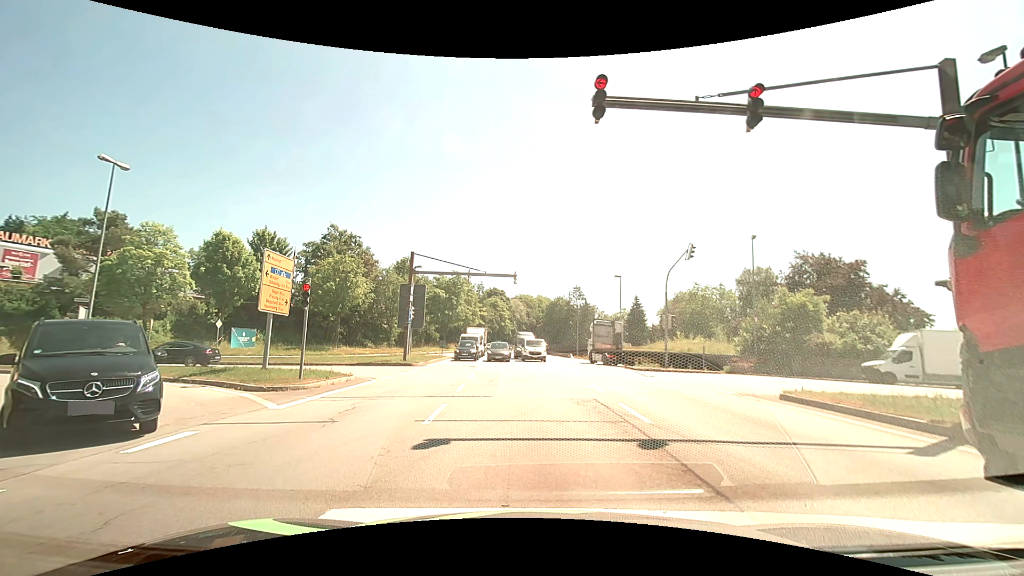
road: primary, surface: asphalt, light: Day
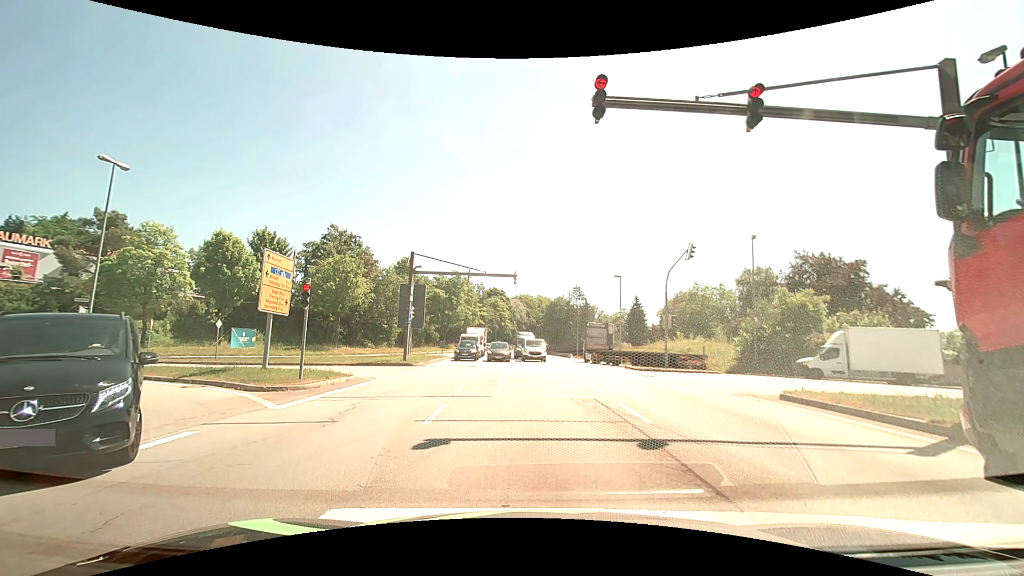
(0.0, 0.0) m; 0°
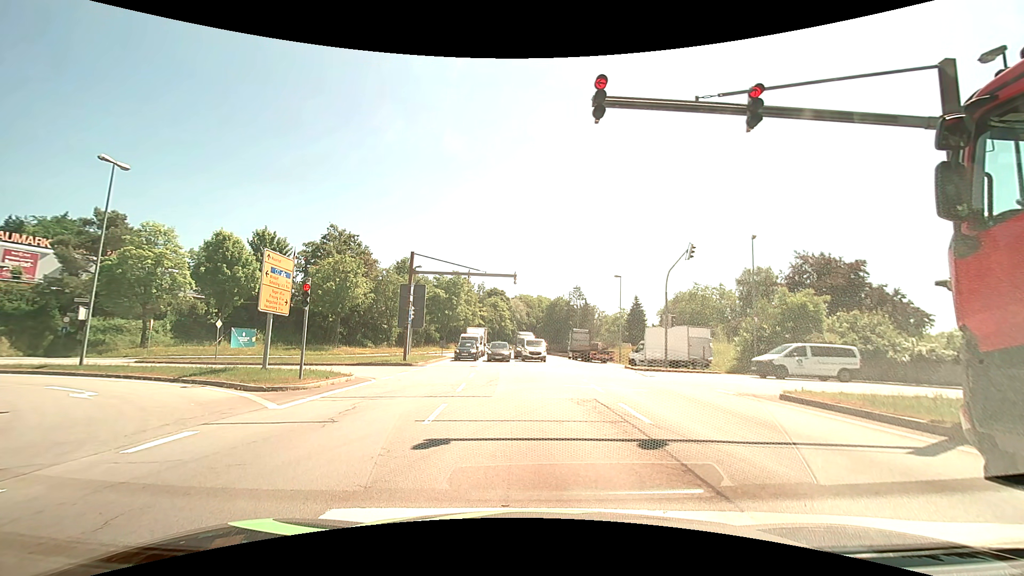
(0.0, 0.0) m; 0°
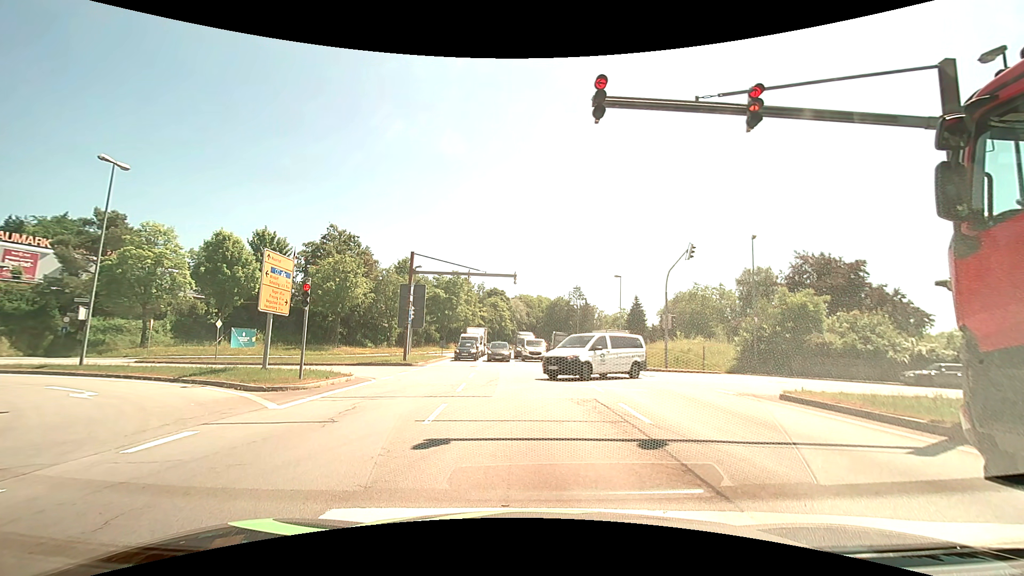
(0.0, 0.0) m; 0°
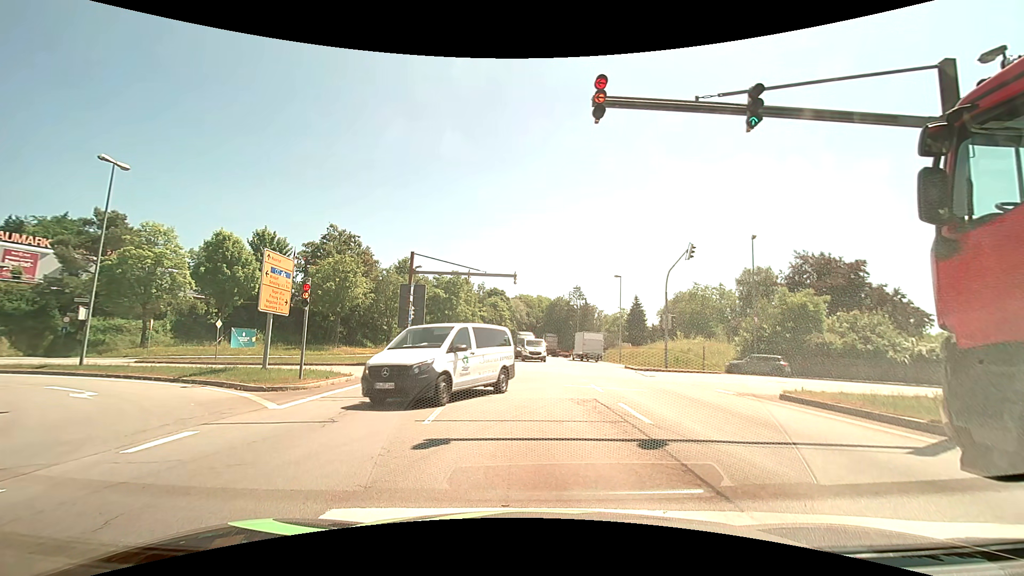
(0.0, 0.0) m; 0°
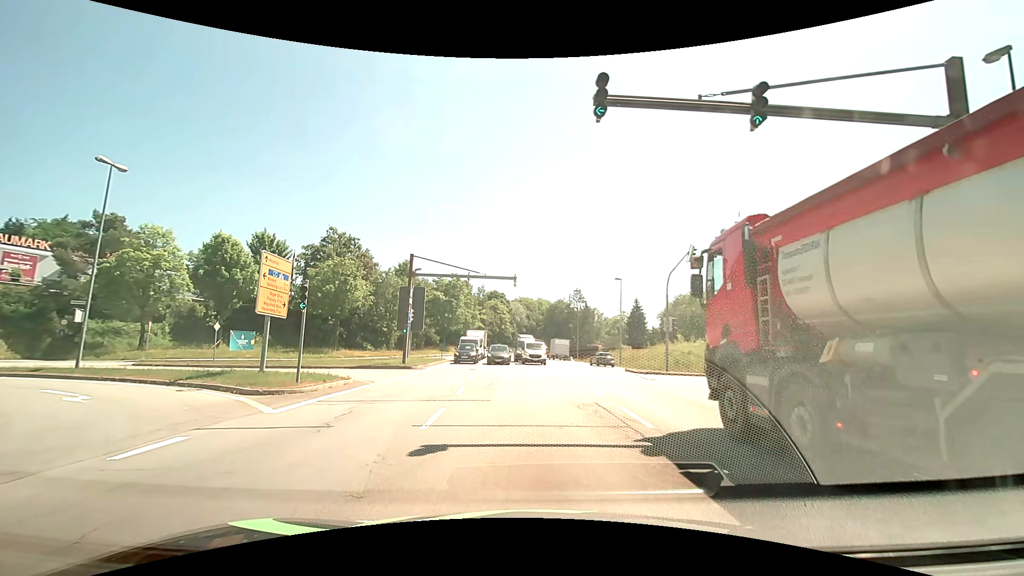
(0.0, +0.2) m; 0°
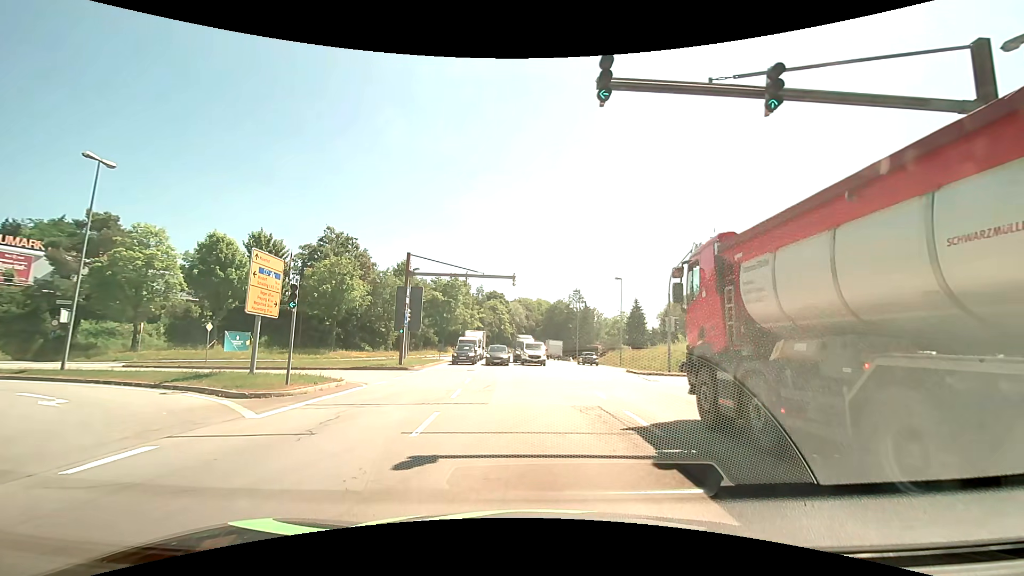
(0.0, +0.7) m; -1°
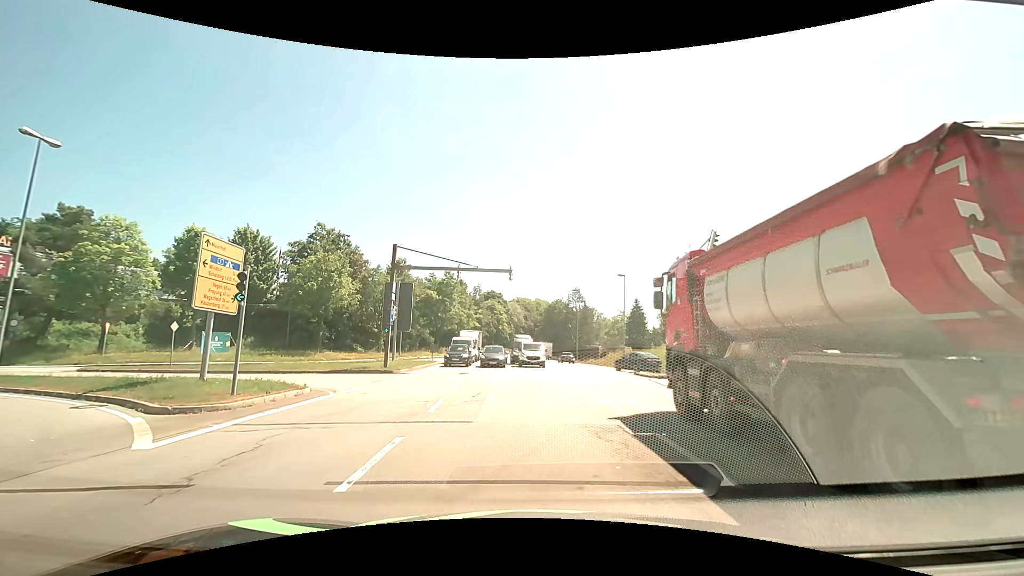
(0.0, +3.0) m; +1°
